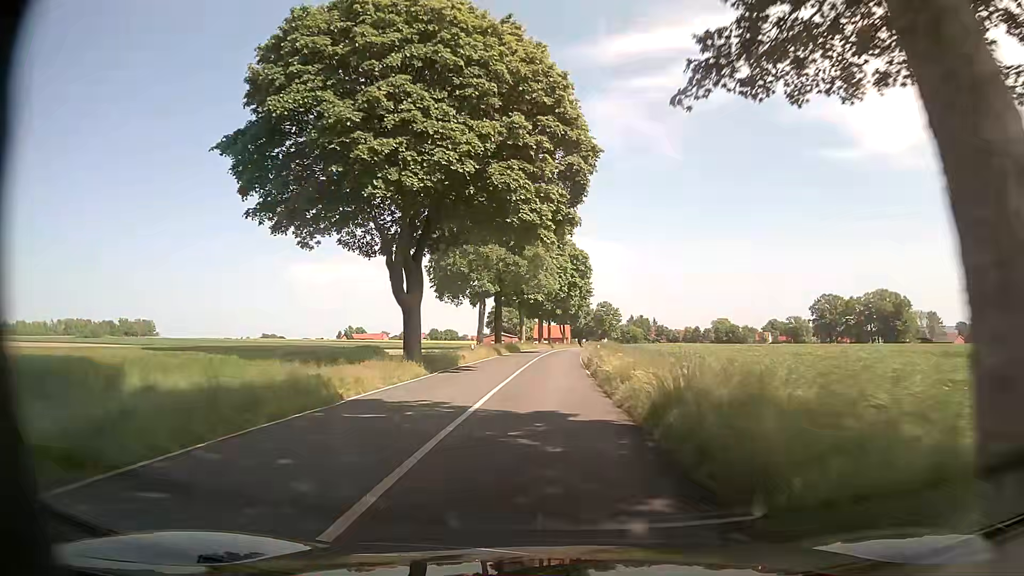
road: secondary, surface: asphalt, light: Day
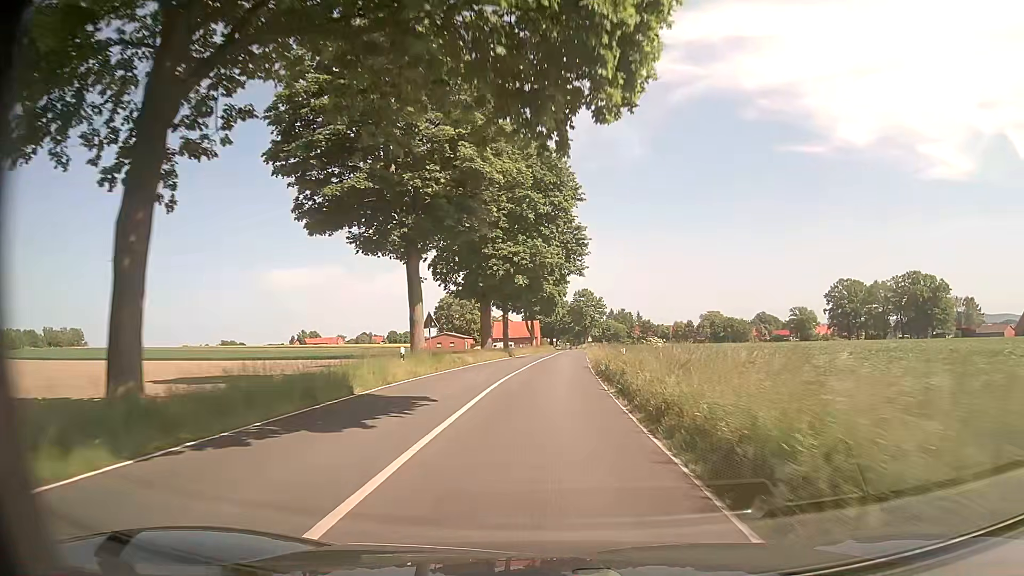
(+1.3, +51.8) m; +3°
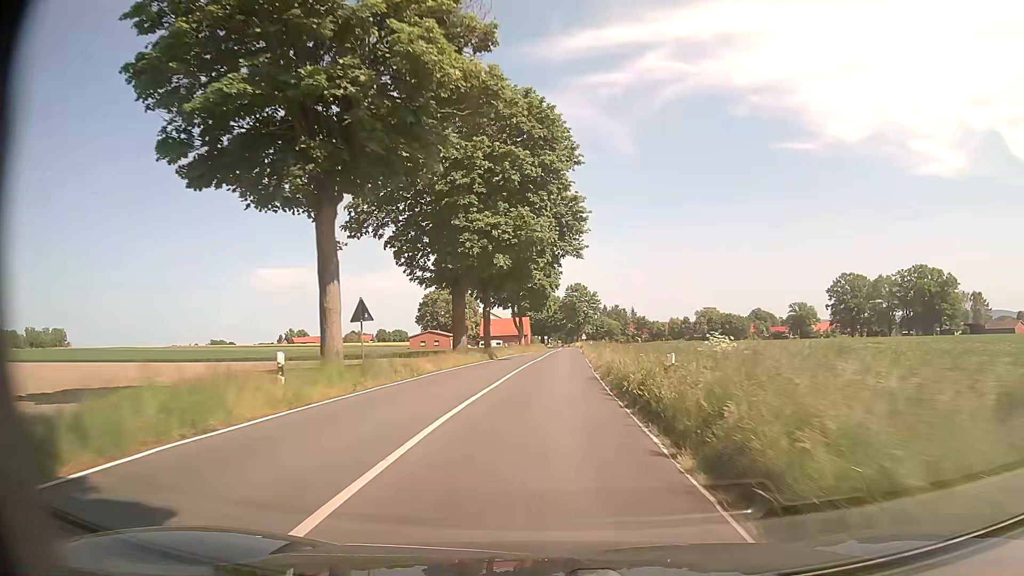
(+0.1, +10.5) m; +1°
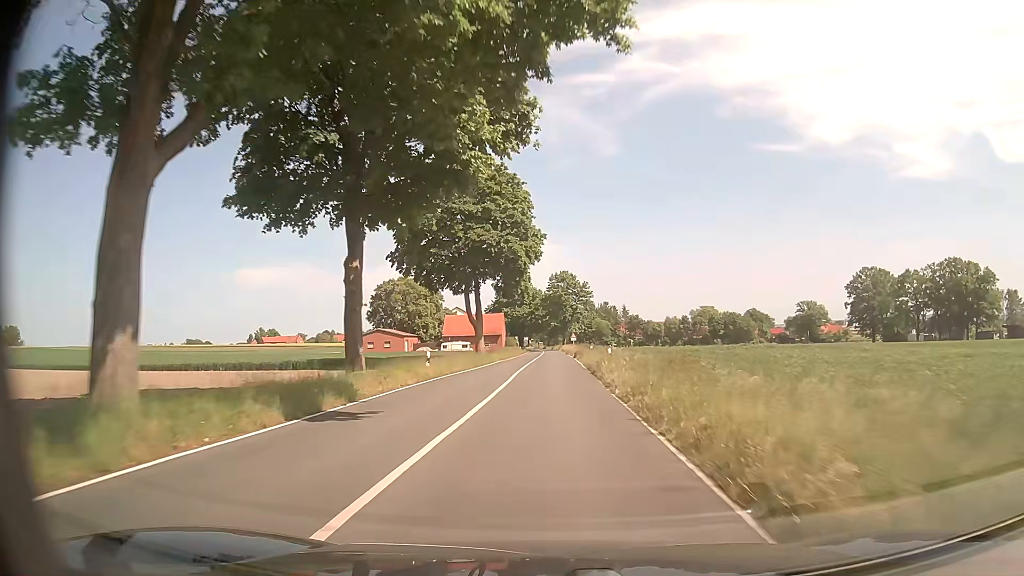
(+0.5, +31.7) m; +2°
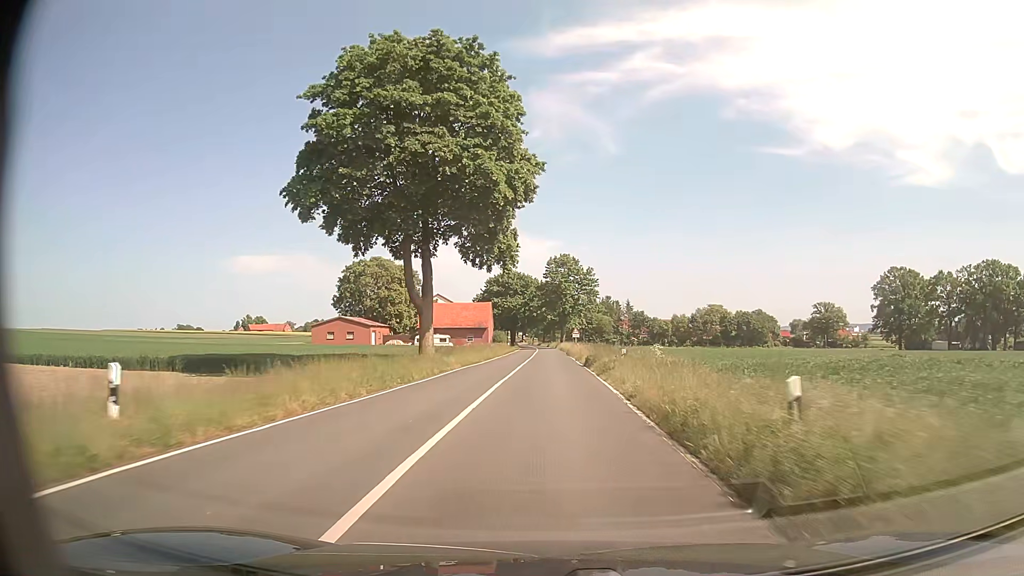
(-0.1, +21.3) m; 0°
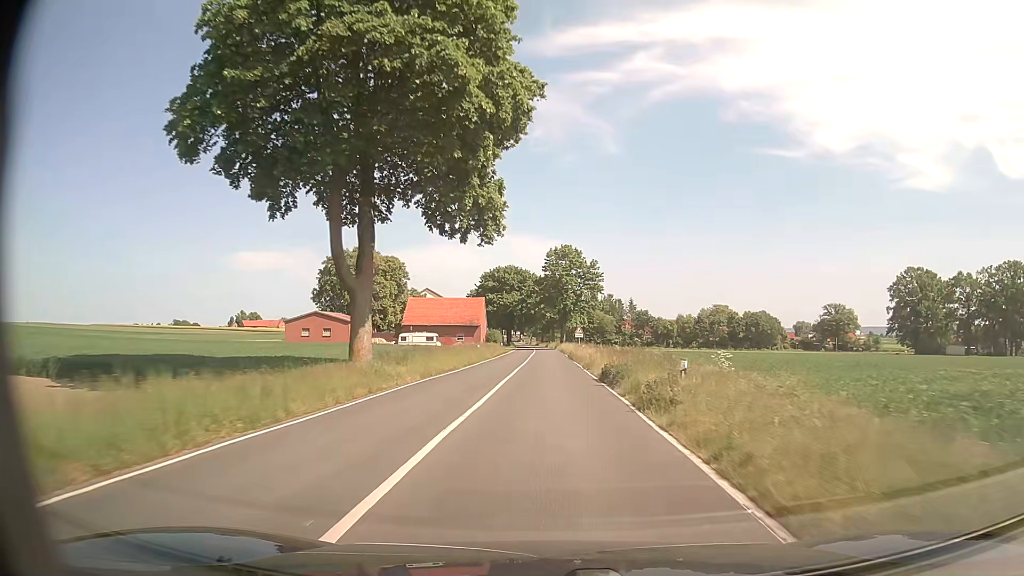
(0.0, +10.7) m; 0°
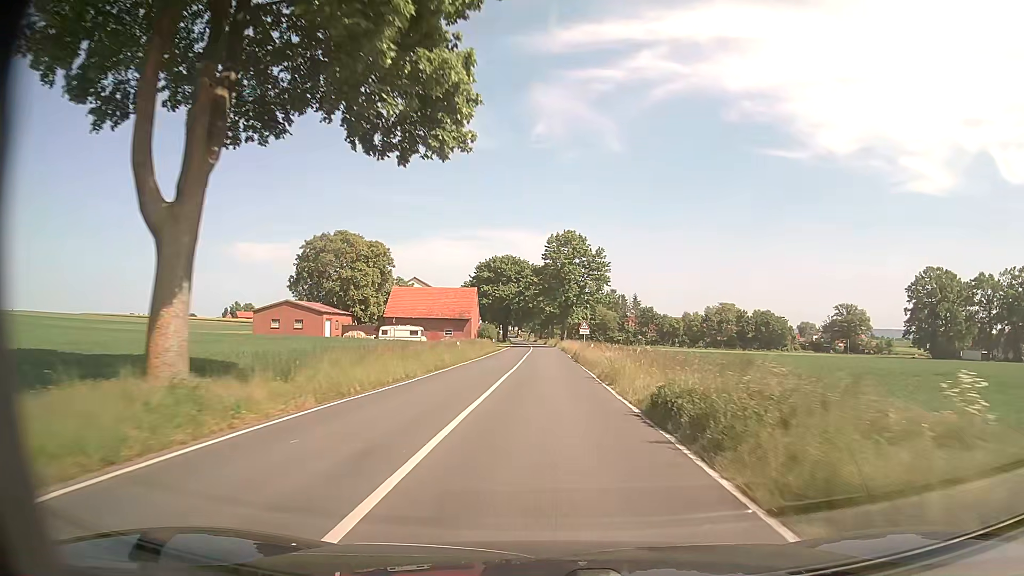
(0.0, +10.7) m; 0°
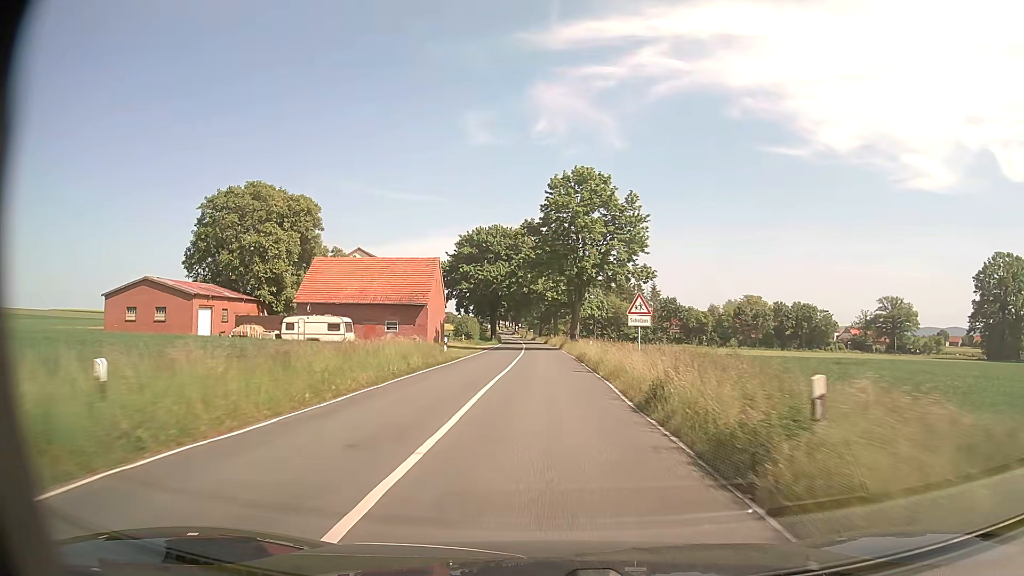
(-0.1, +32.5) m; 0°
(0, +10) (0, +20) (0, +30) (0, +40) (0, +50) (-1, +60) (-1, +70) (-1, +80) (-2, +90) (-2, +100) m
